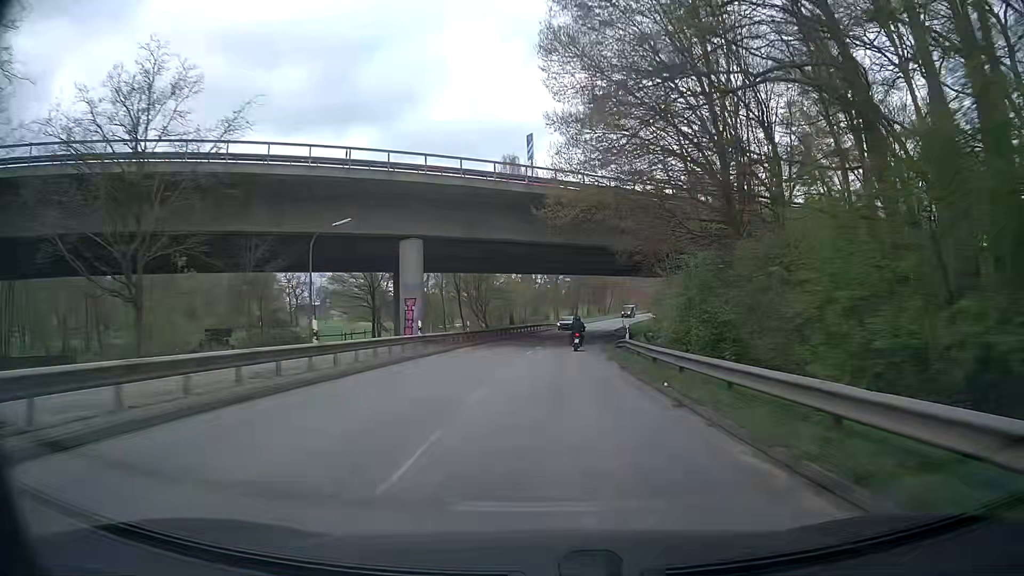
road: secondary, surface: asphalt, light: Day
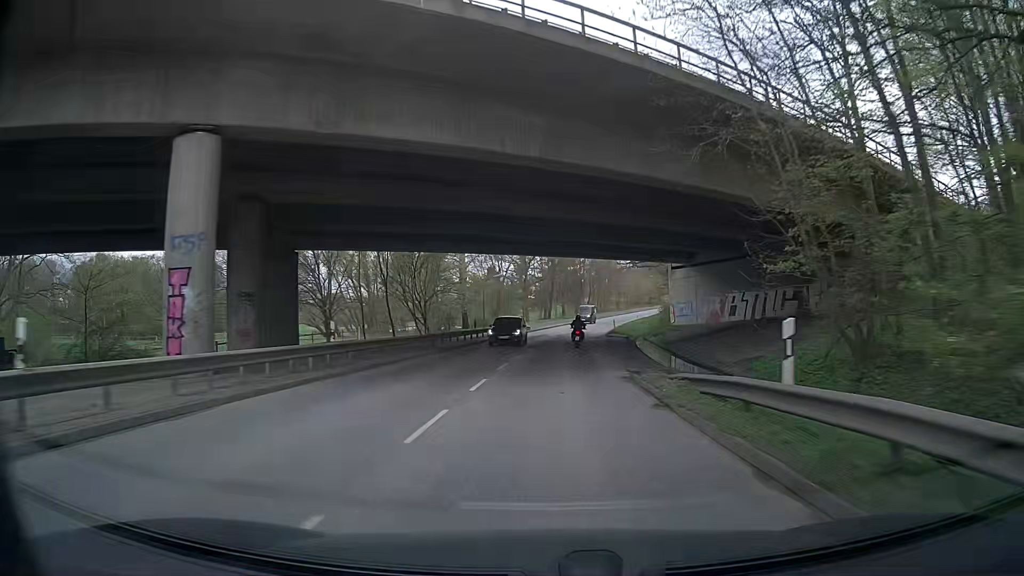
(+0.5, +21.8) m; +3°
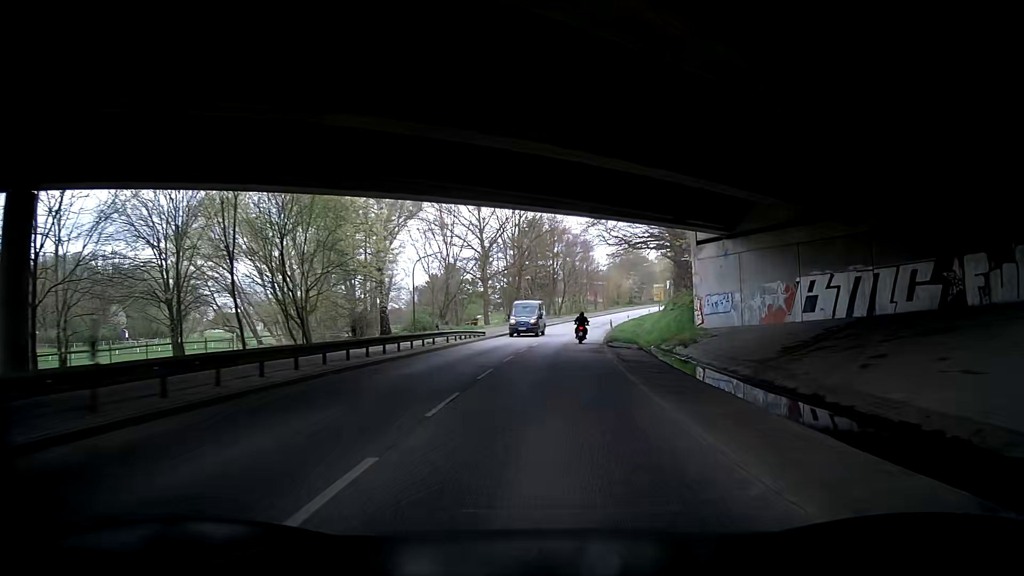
(+0.6, +22.1) m; +3°
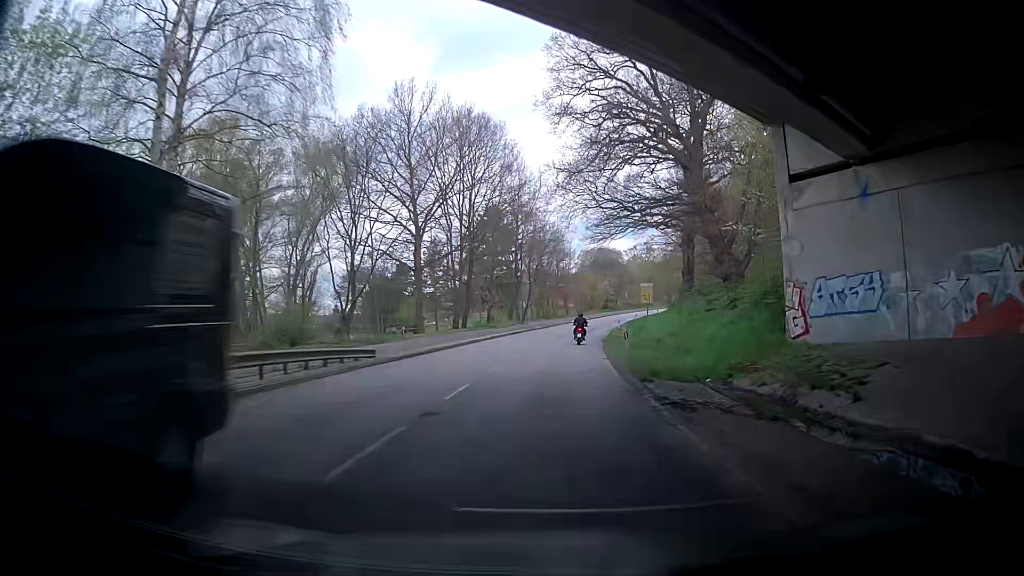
(+1.1, +22.0) m; +2°
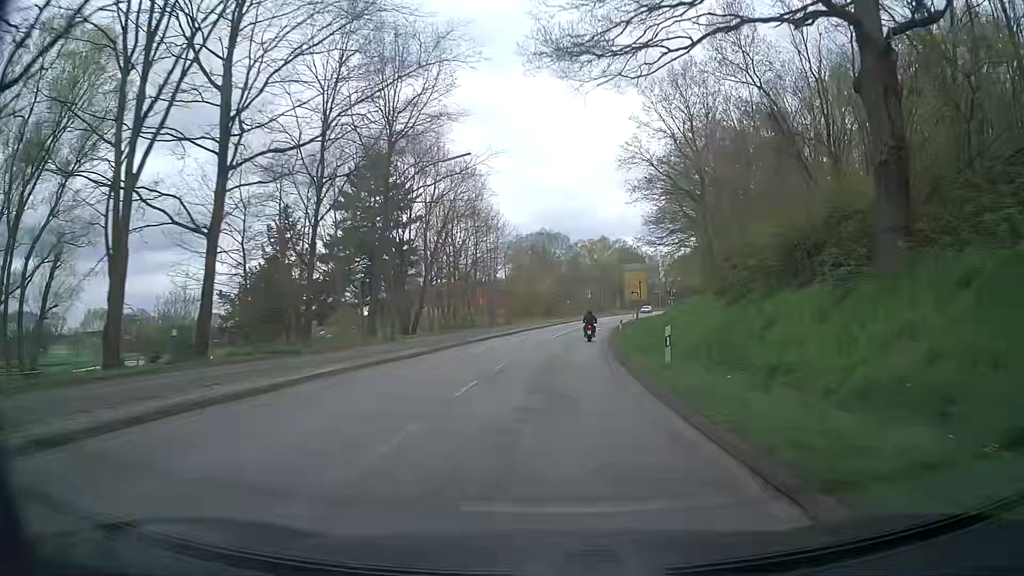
(+1.9, +41.5) m; +6°
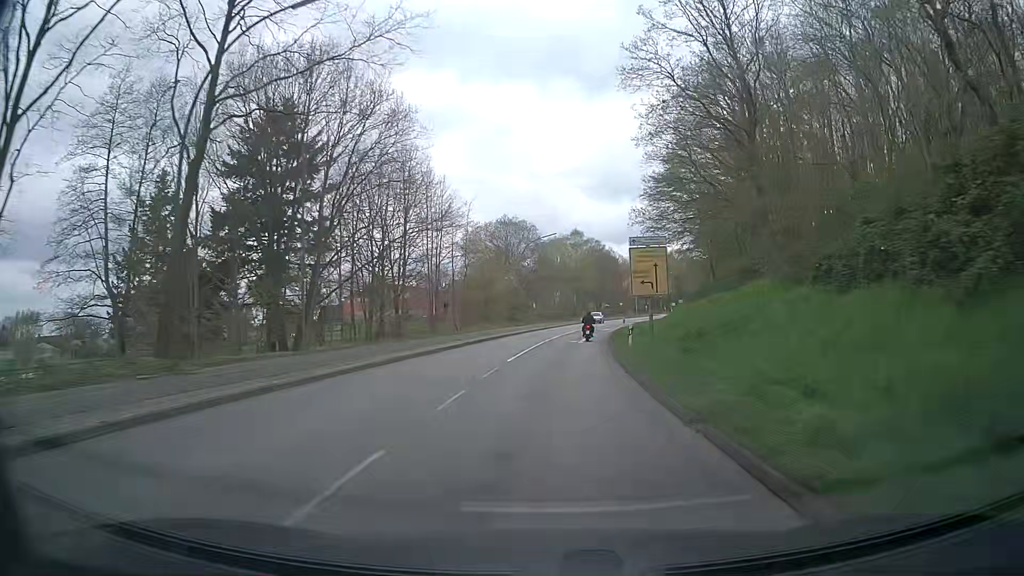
(+0.7, +19.8) m; +3°
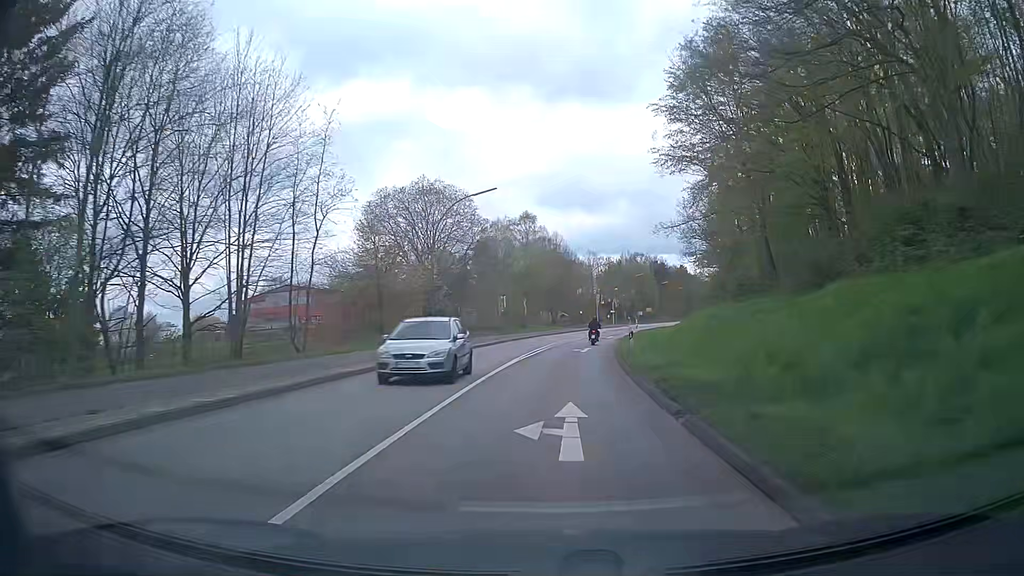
(+1.1, +29.6) m; +4°
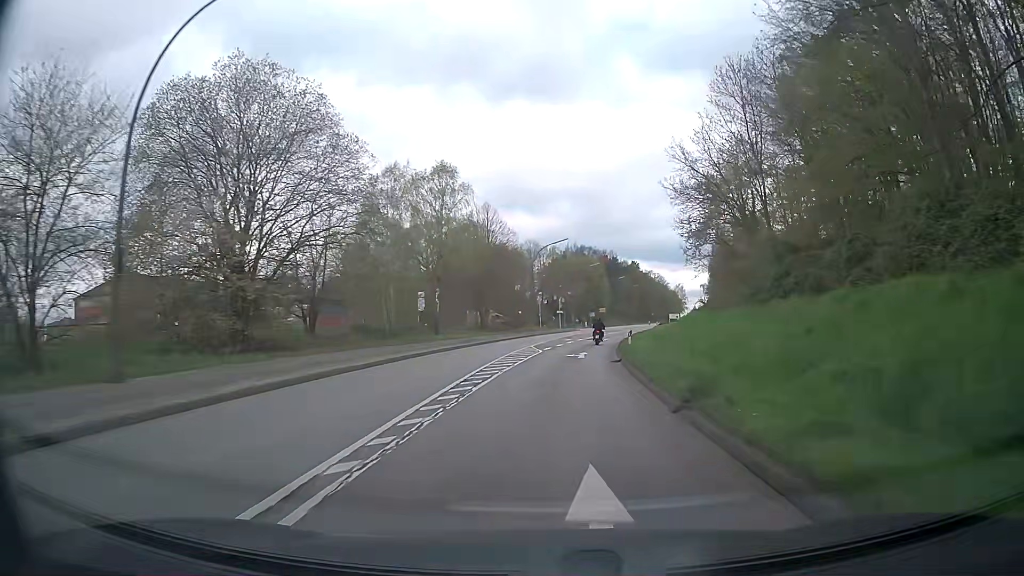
(+1.7, +30.1) m; +6°
(0, +10) (+1, +20) (+2, +30) (+3, +40) (+4, +50) (+6, +60) (+8, +69) (+10, +79) (+12, +89) (+15, +99) m
